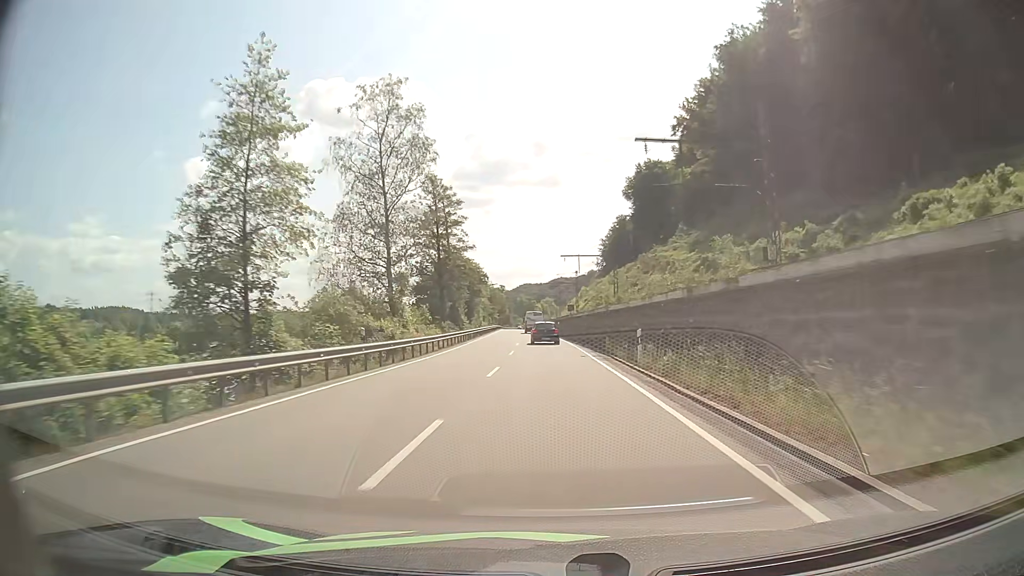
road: primary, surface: asphalt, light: Day
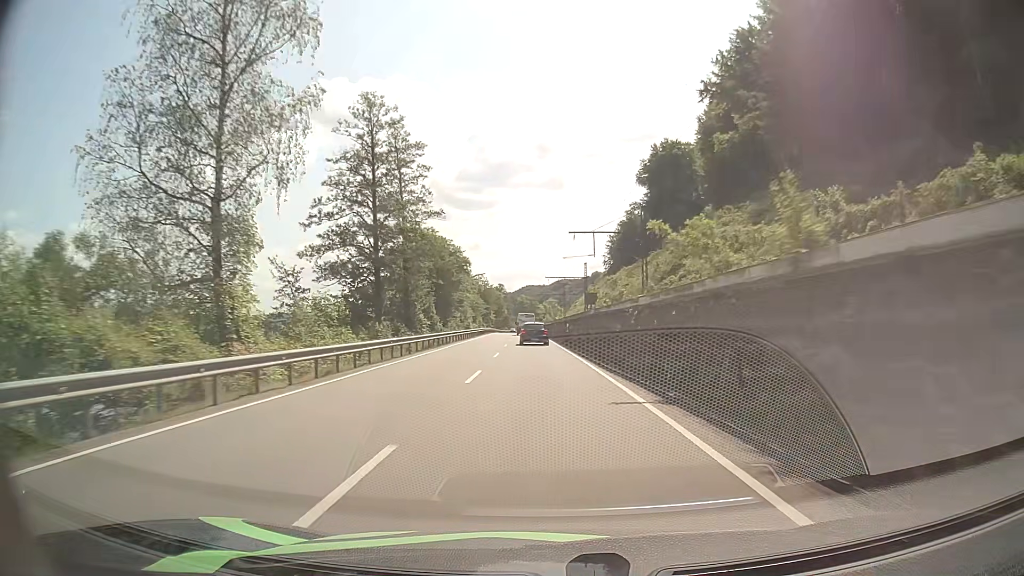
(0.0, +25.9) m; 0°
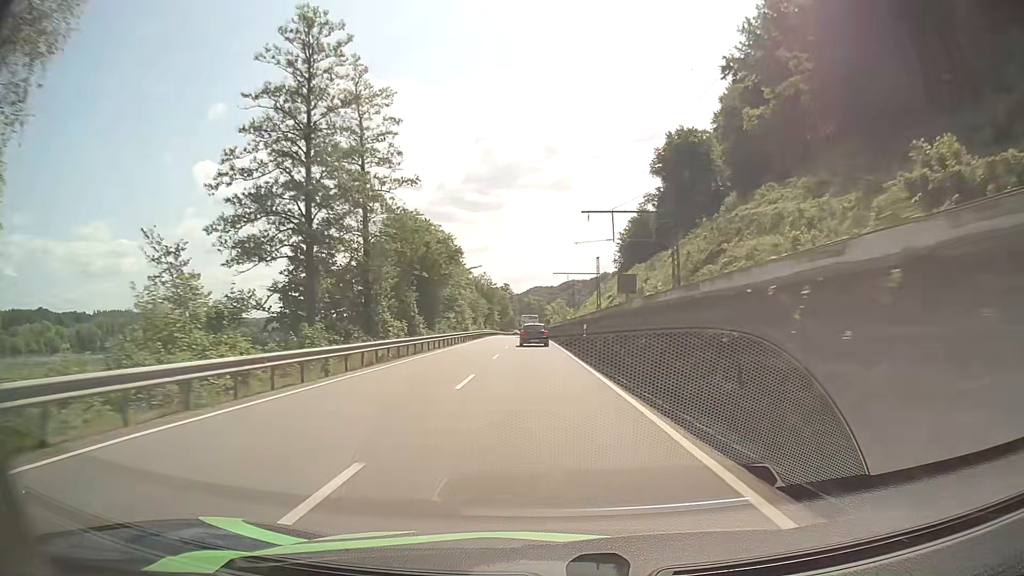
(0.0, +13.0) m; 0°
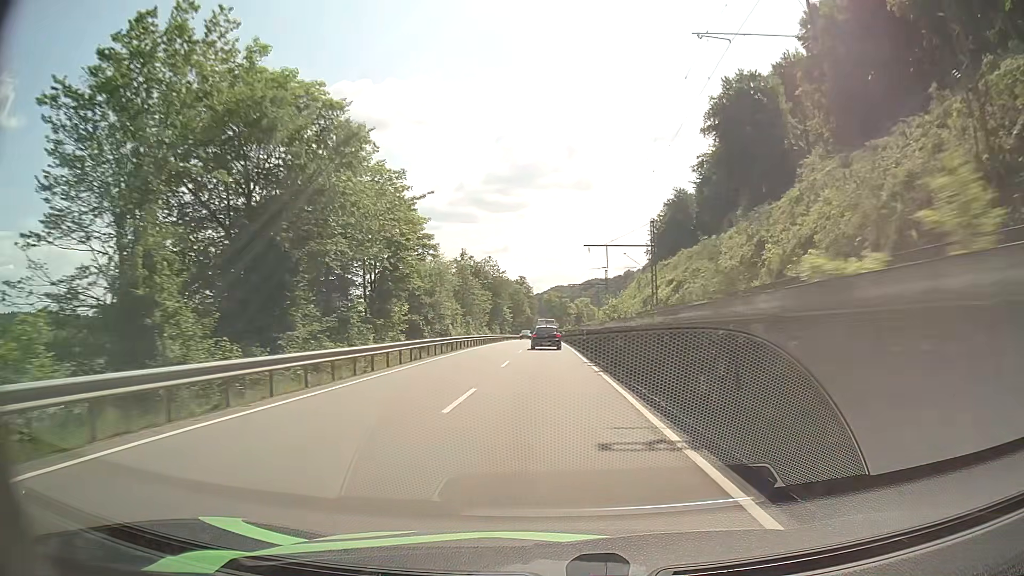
(-1.1, +39.7) m; -3°
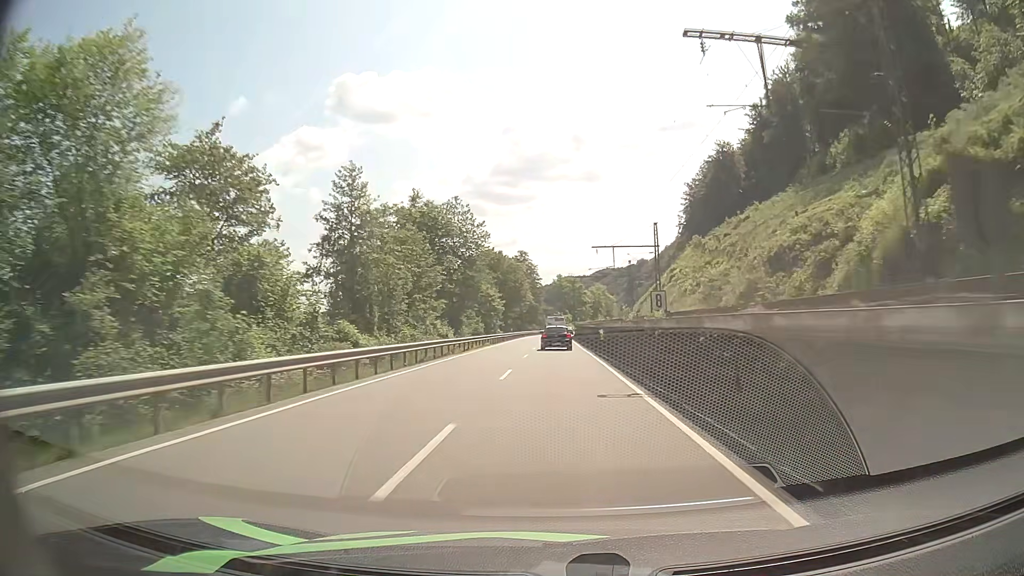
(0.0, +53.1) m; -1°
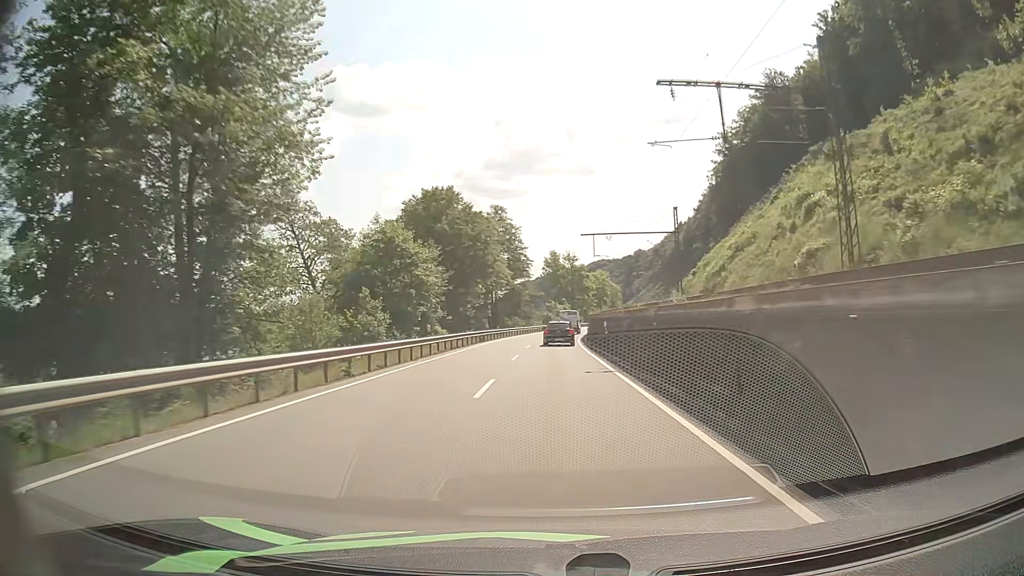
(+0.4, +52.6) m; +1°
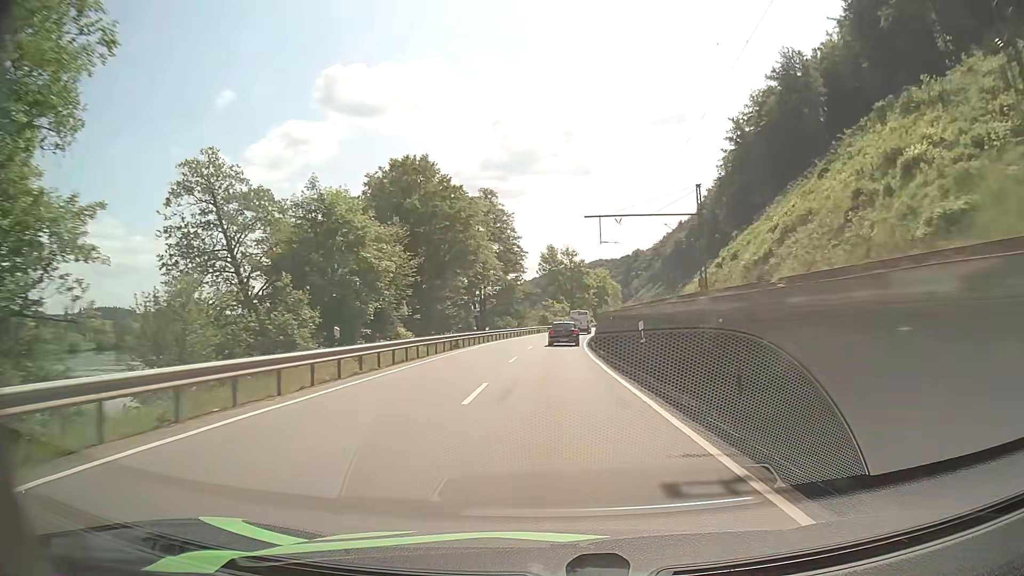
(0.0, +12.8) m; 0°
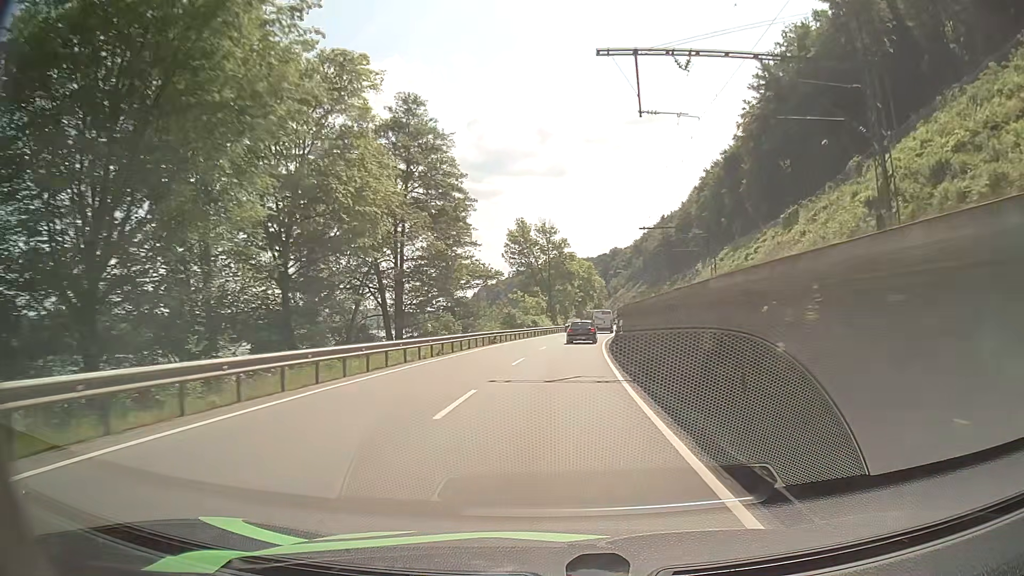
(+0.7, +37.4) m; +2°
(0, +10) (0, +20) (+1, +30) (+2, +40) (+3, +50) (+4, +60) (+5, +70) (+7, +80) (+8, +90) (+9, +99) m
